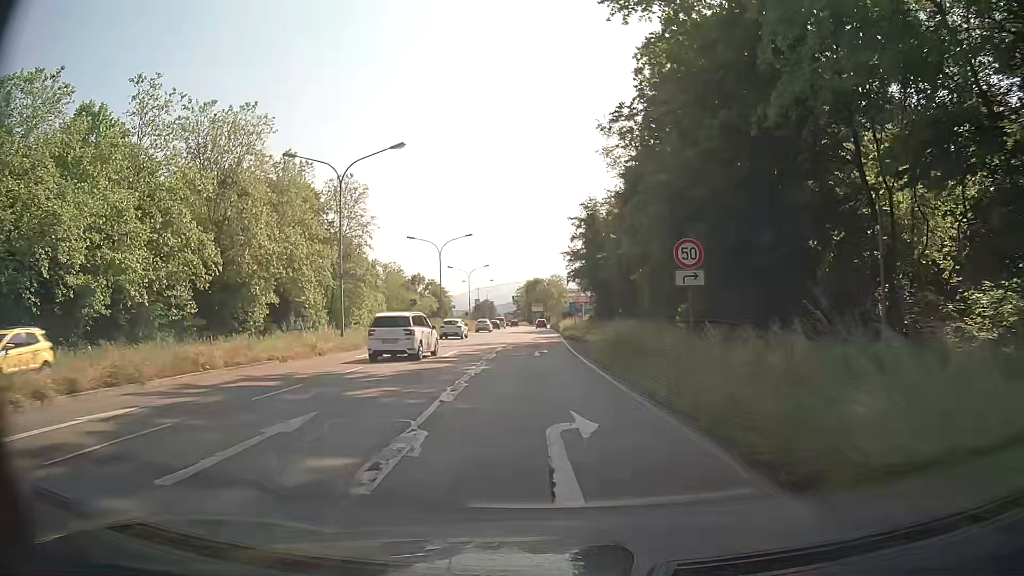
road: primary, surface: asphalt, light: Day
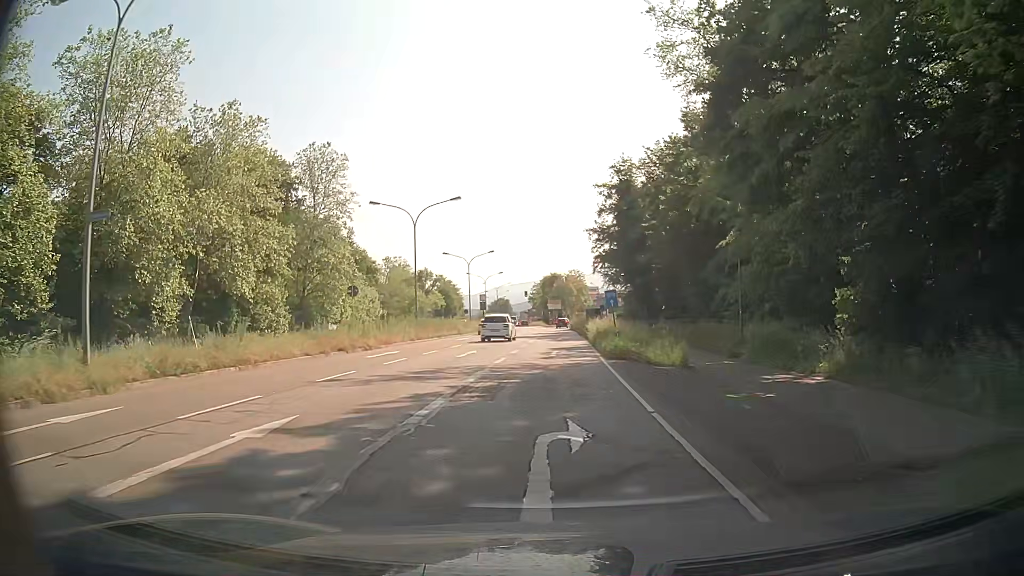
(-0.3, +20.6) m; -2°
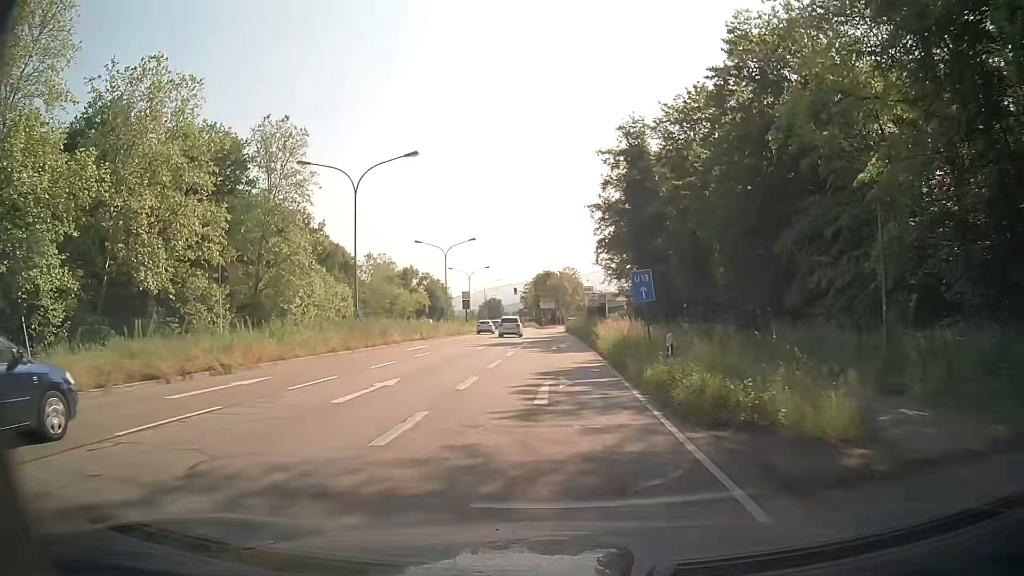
(+0.1, +13.4) m; +1°
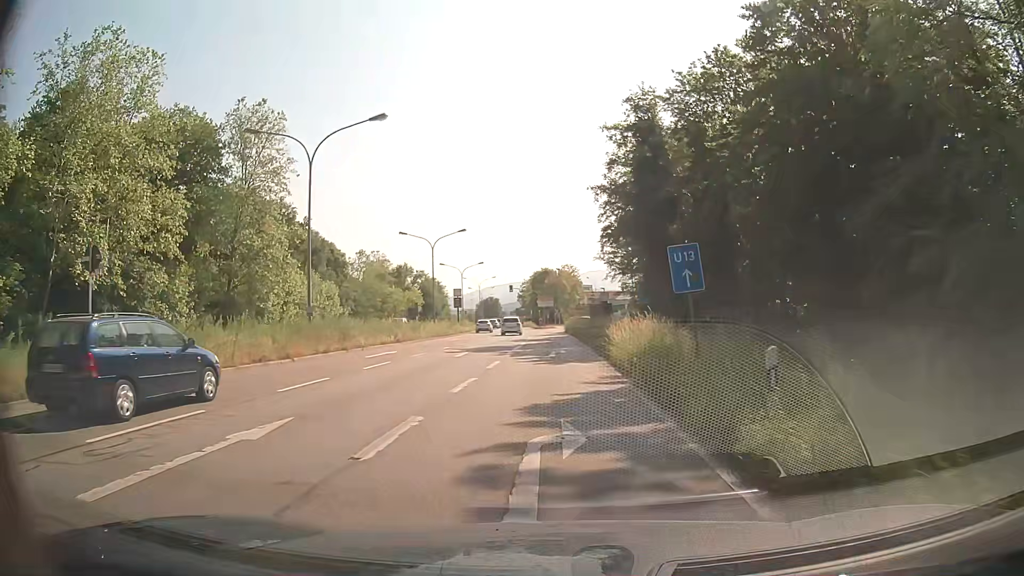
(0.0, +6.6) m; 0°
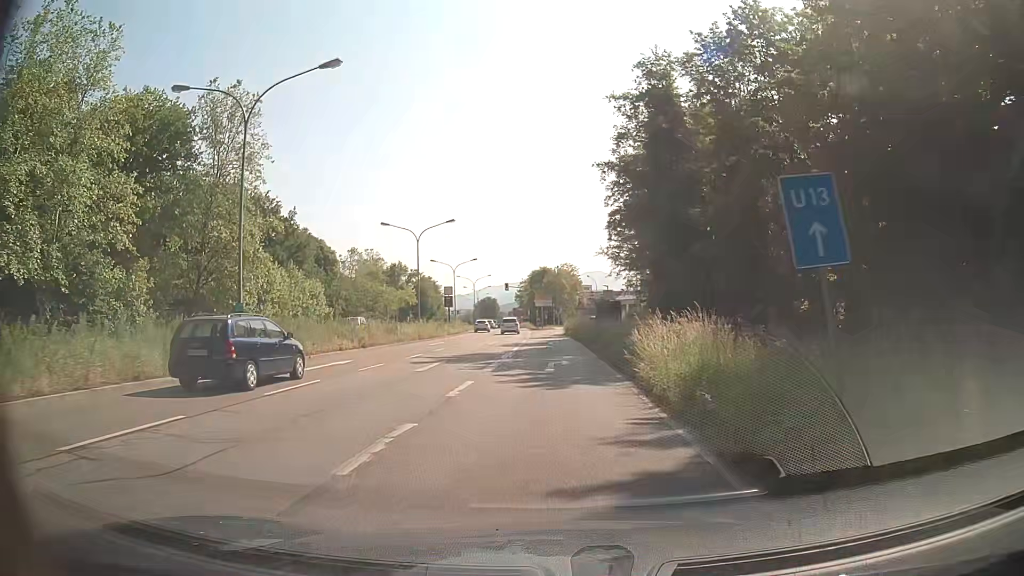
(0.0, +6.6) m; +1°
